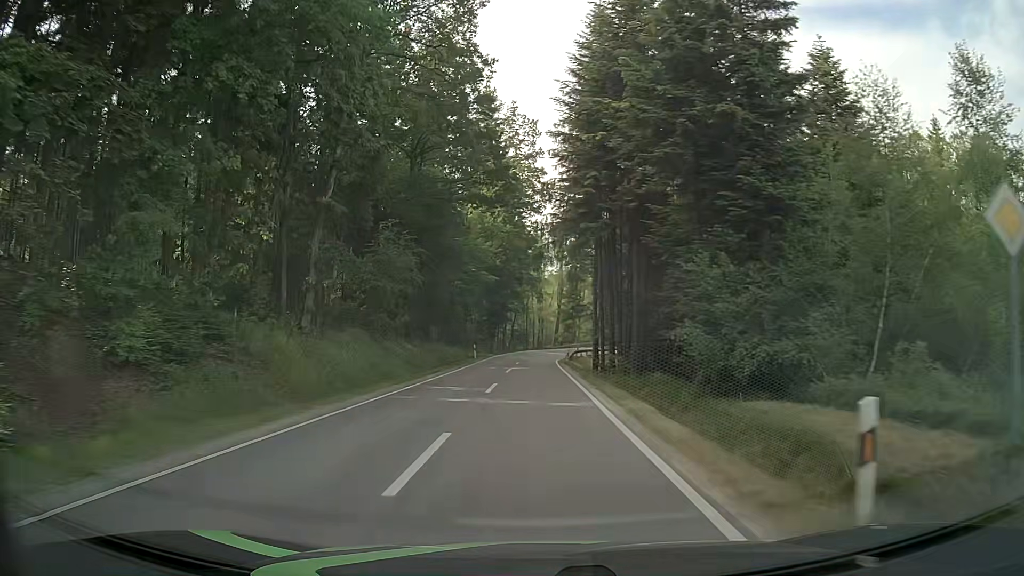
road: tertiary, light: Day
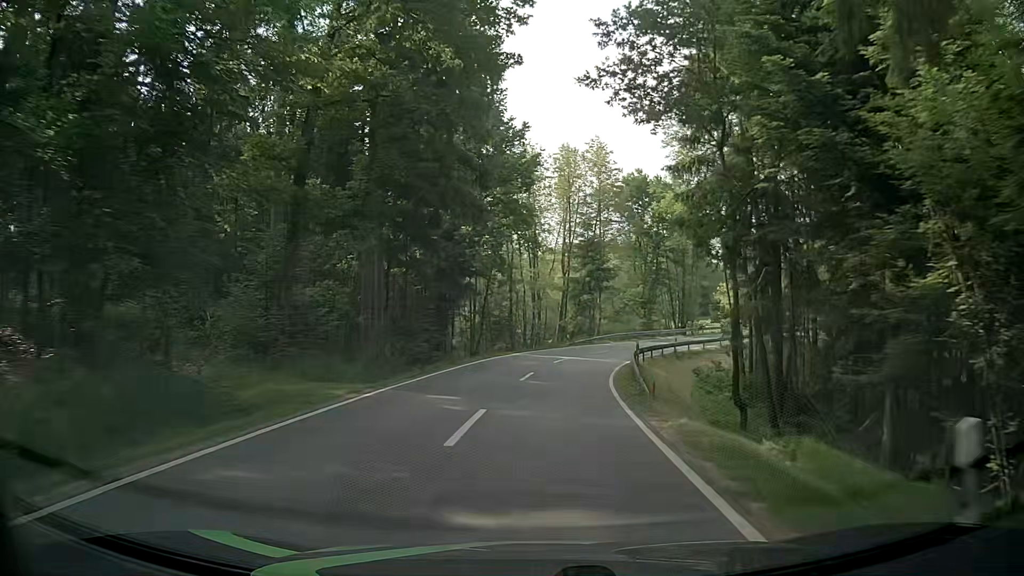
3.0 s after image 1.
(-0.3, +45.4) m; -1°
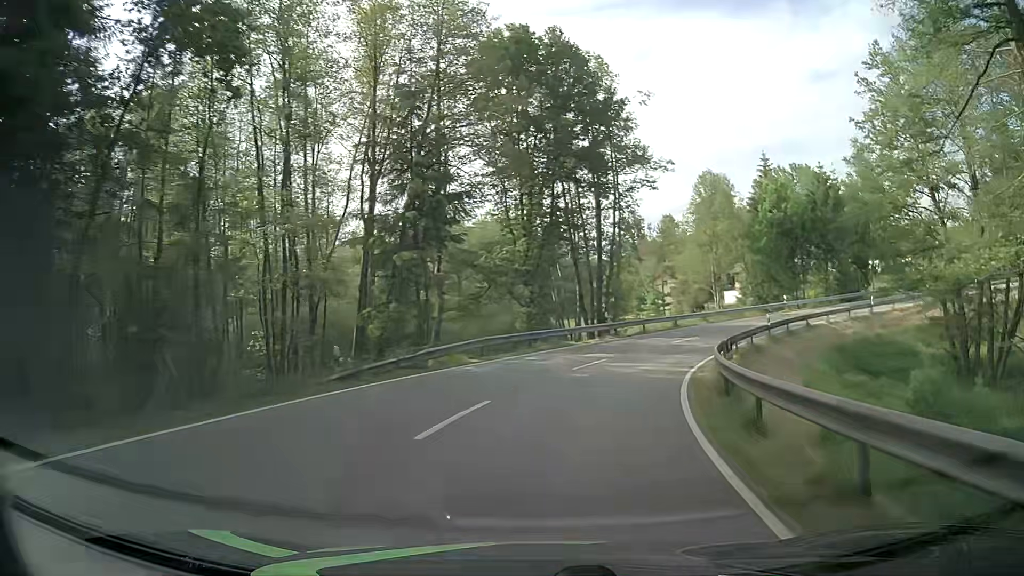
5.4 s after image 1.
(+3.2, +35.5) m; +12°
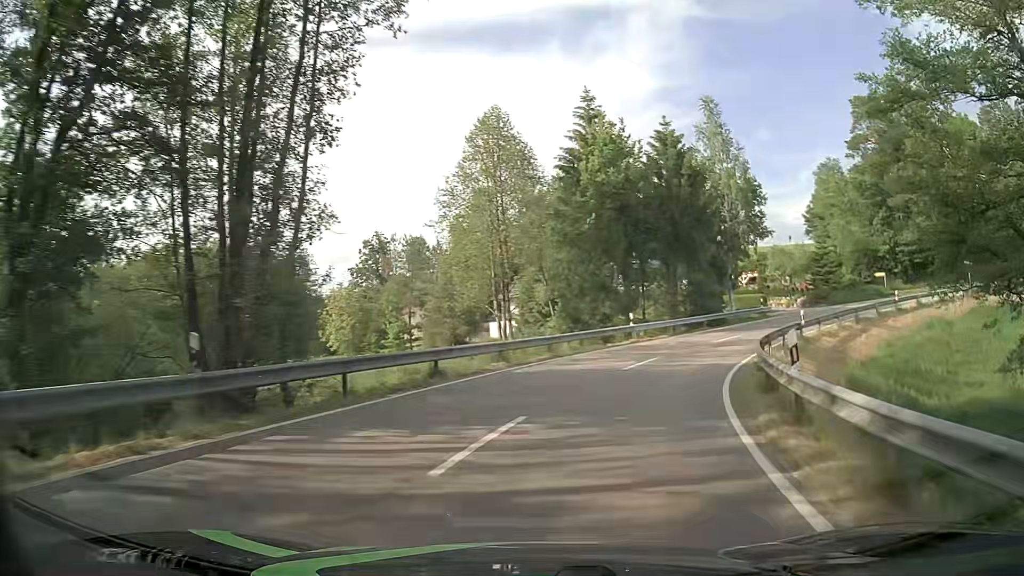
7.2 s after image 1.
(+4.8, +24.2) m; +22°
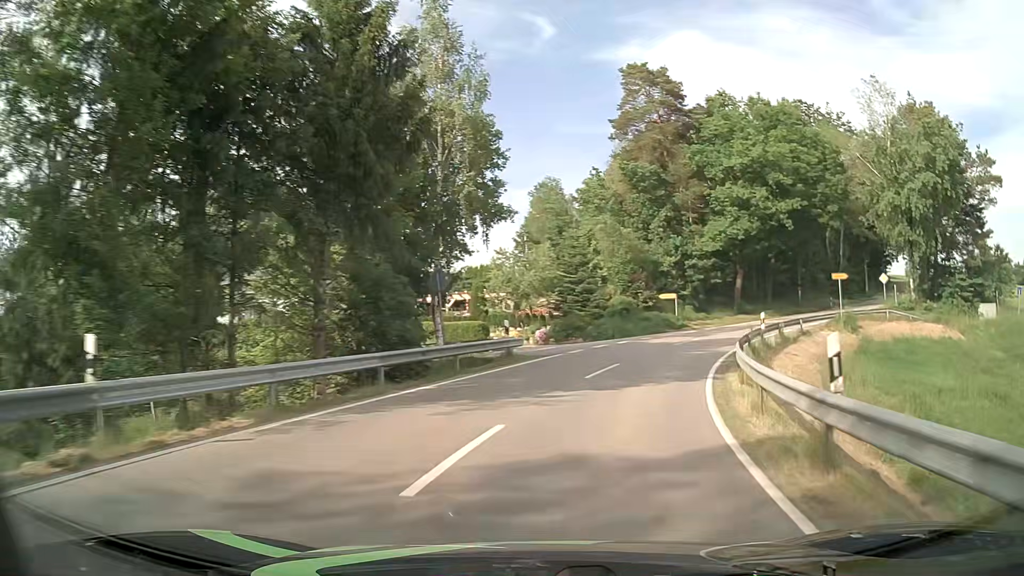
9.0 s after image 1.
(+5.4, +23.0) m; +27°
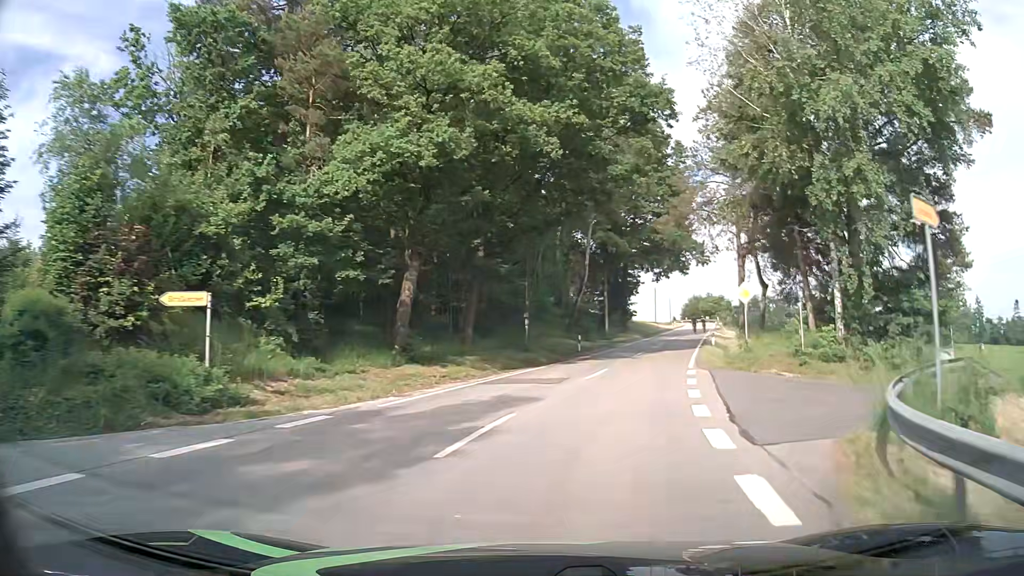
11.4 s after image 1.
(+8.4, +29.9) m; +30°
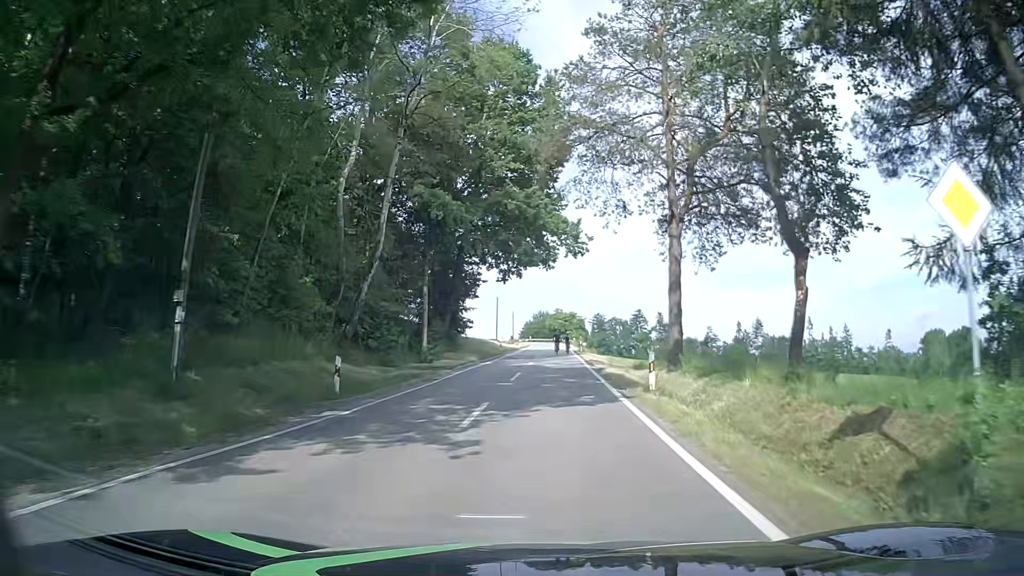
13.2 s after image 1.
(+2.8, +20.4) m; +15°
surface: asphalt
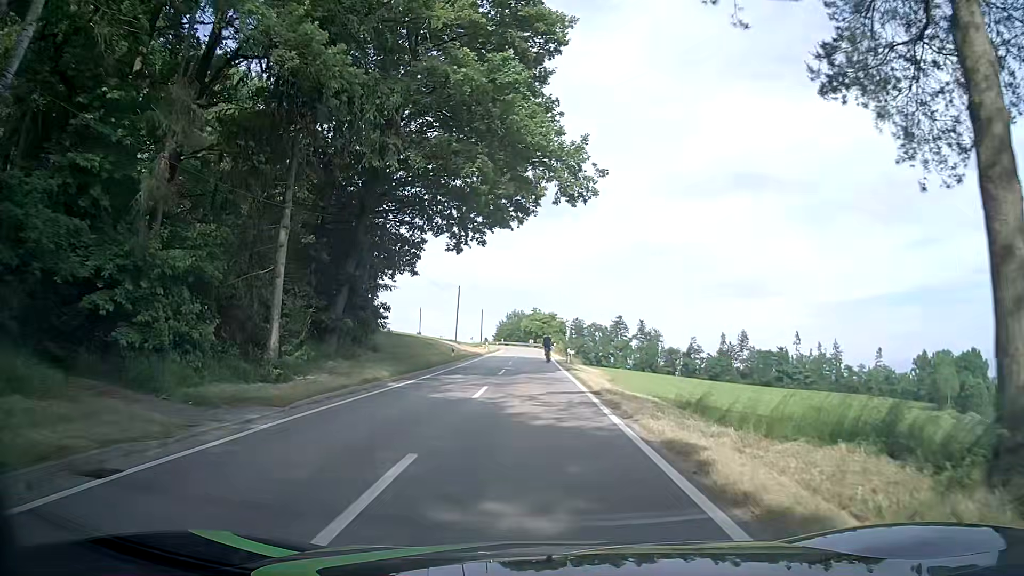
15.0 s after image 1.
(+0.5, +18.2) m; +2°
(0, +10) (0, +20) (0, +30) (0, +40) (0, +50) (+1, +60) (+1, +70) (+1, +80) (+1, +90) (0, +100) m
